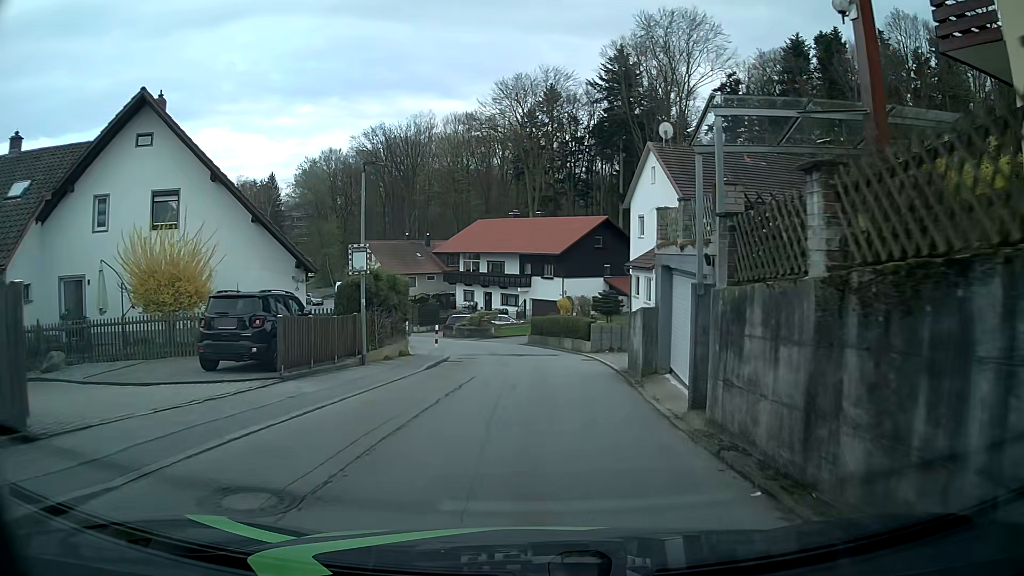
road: residential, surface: asphalt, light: Day
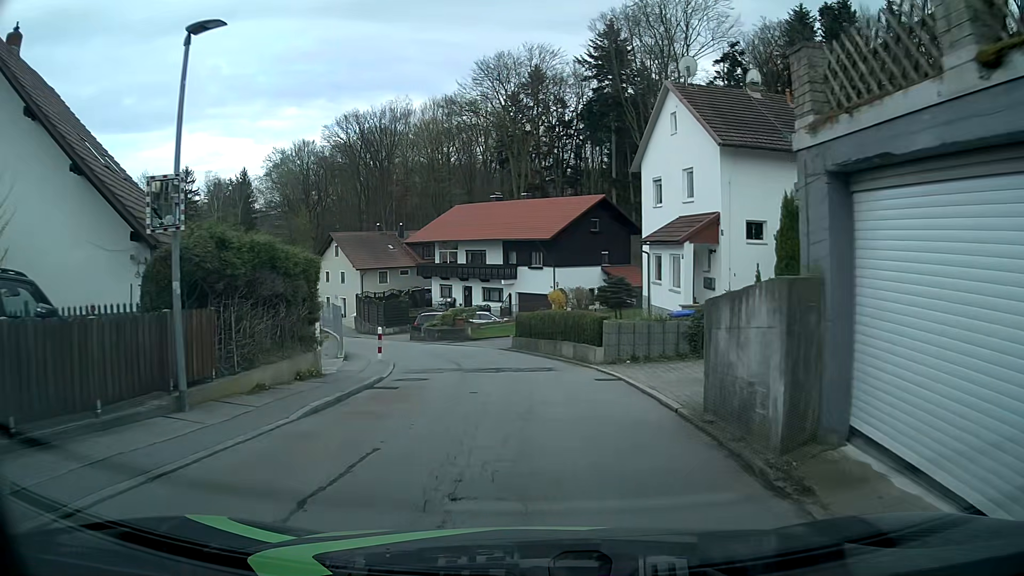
(+0.5, +8.9) m; +4°
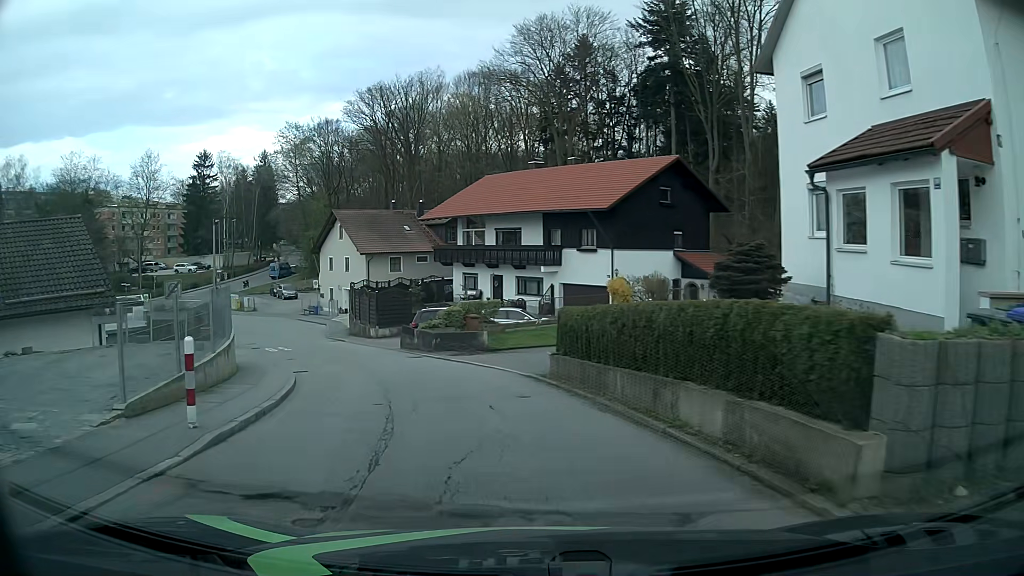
(-0.2, +13.5) m; -4°
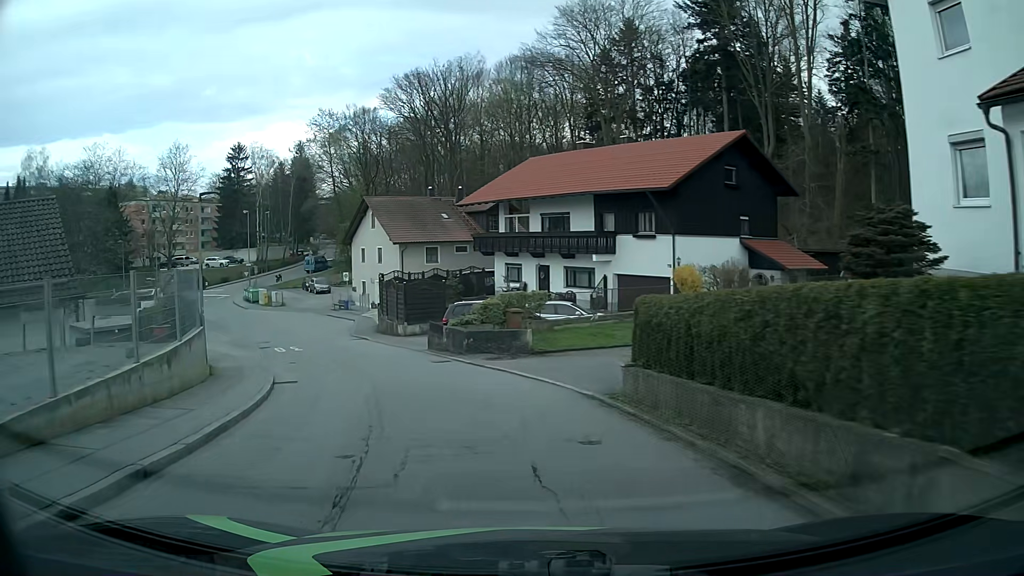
(-0.2, +4.5) m; -4°
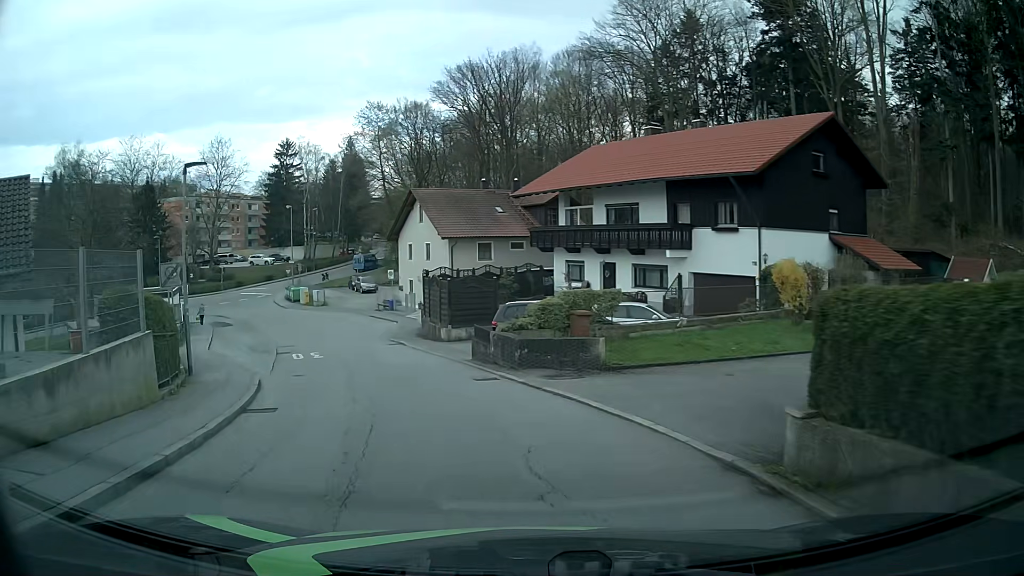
(-0.2, +4.5) m; -5°
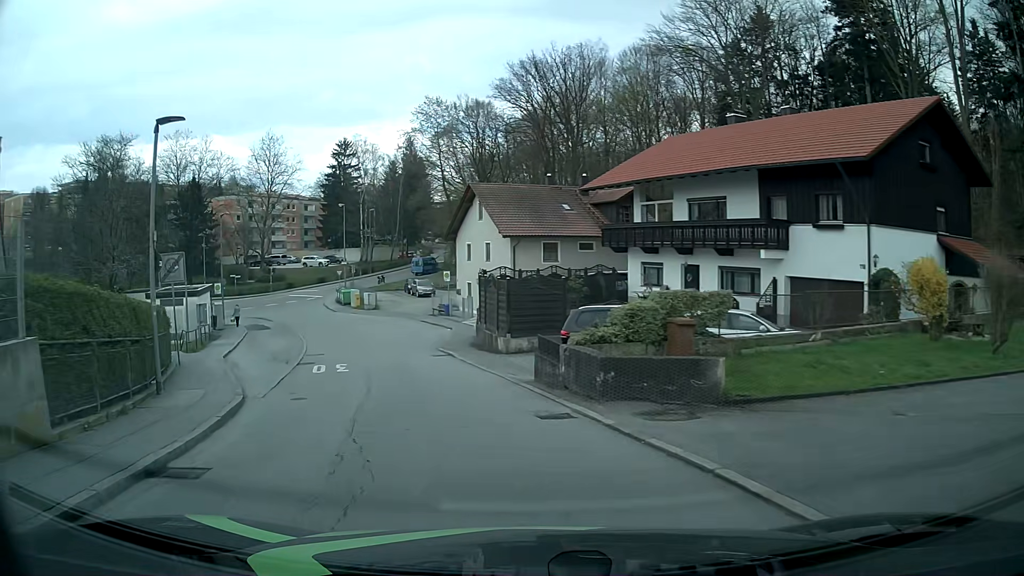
(-0.2, +4.4) m; -6°
